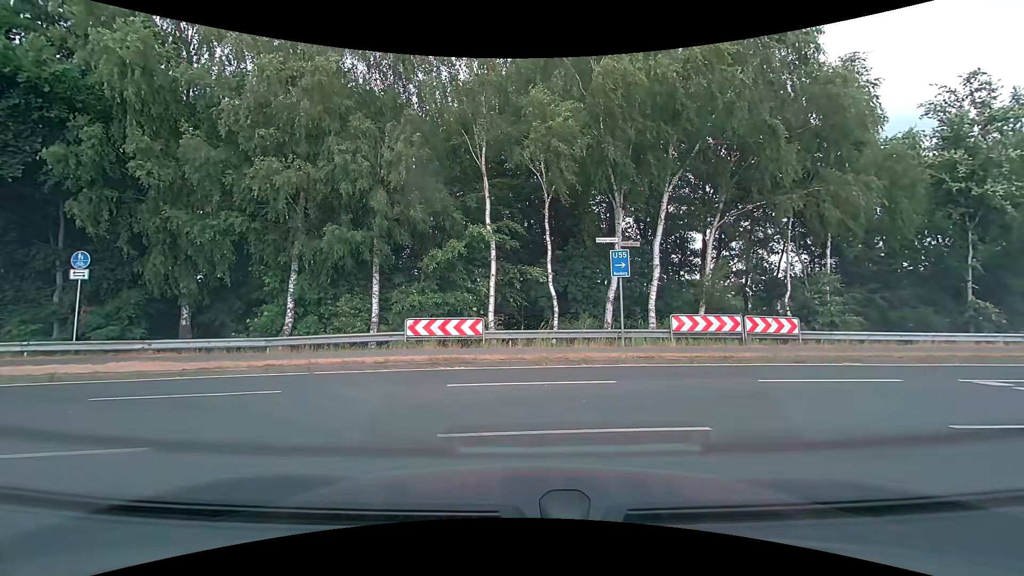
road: secondary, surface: asphalt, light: Day
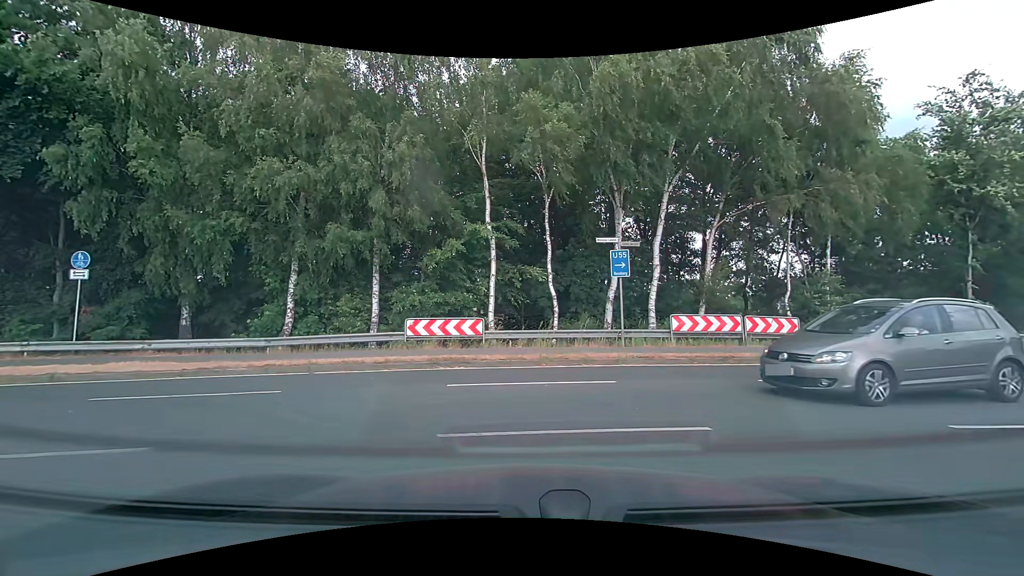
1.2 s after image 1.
(0.0, 0.0) m; 0°
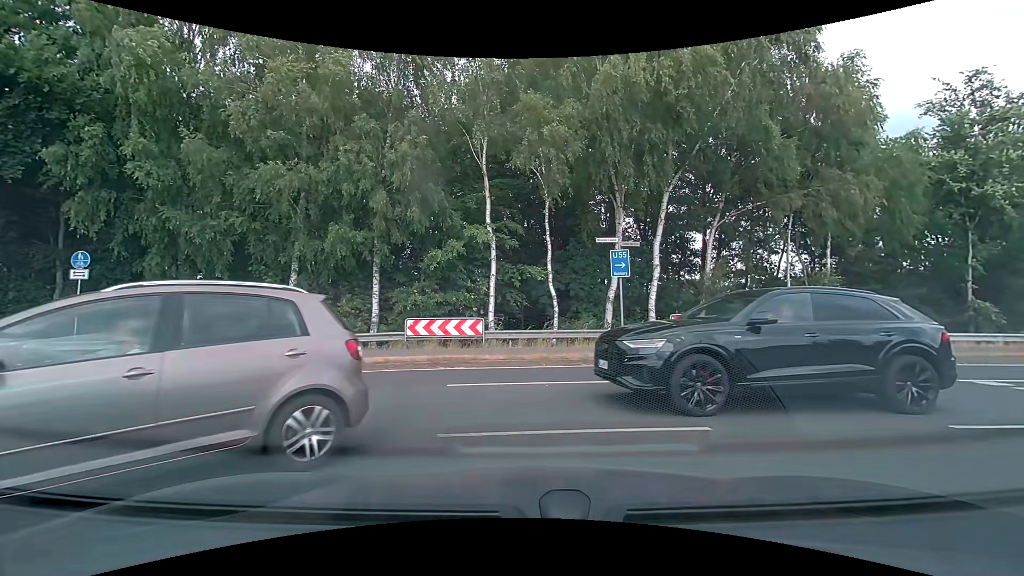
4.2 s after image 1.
(0.0, 0.0) m; 0°
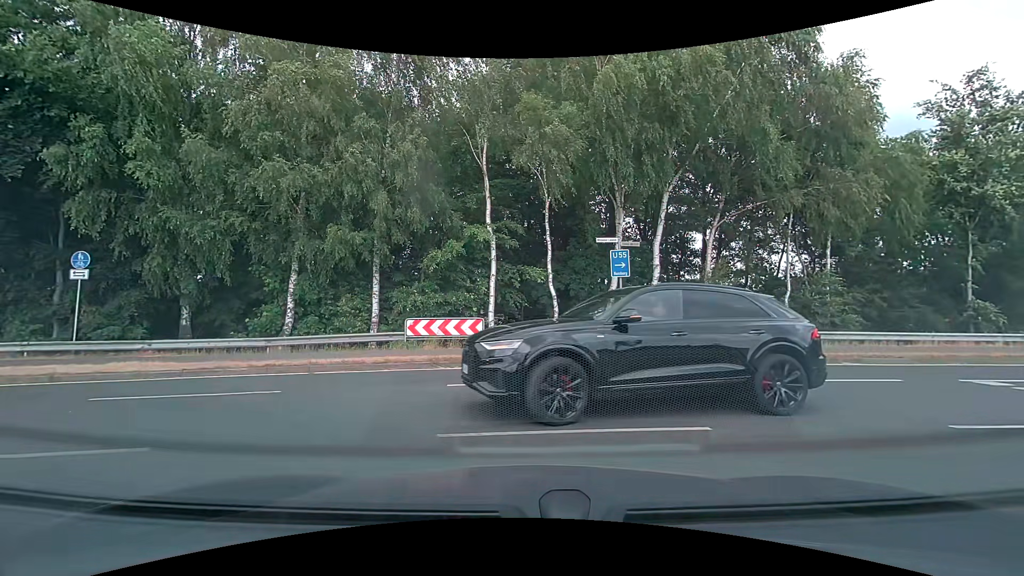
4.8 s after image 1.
(0.0, 0.0) m; 0°
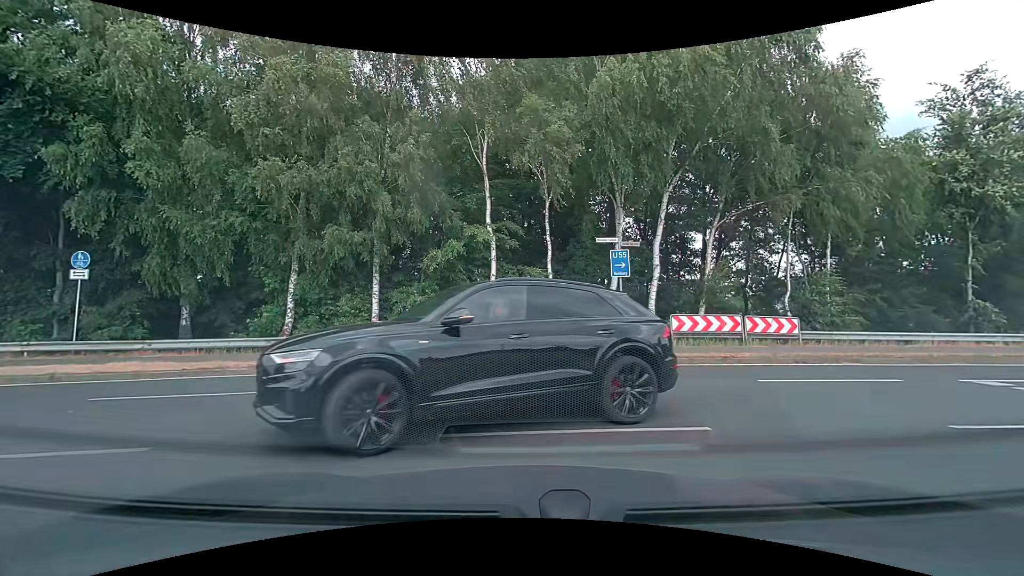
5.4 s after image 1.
(0.0, 0.0) m; 0°
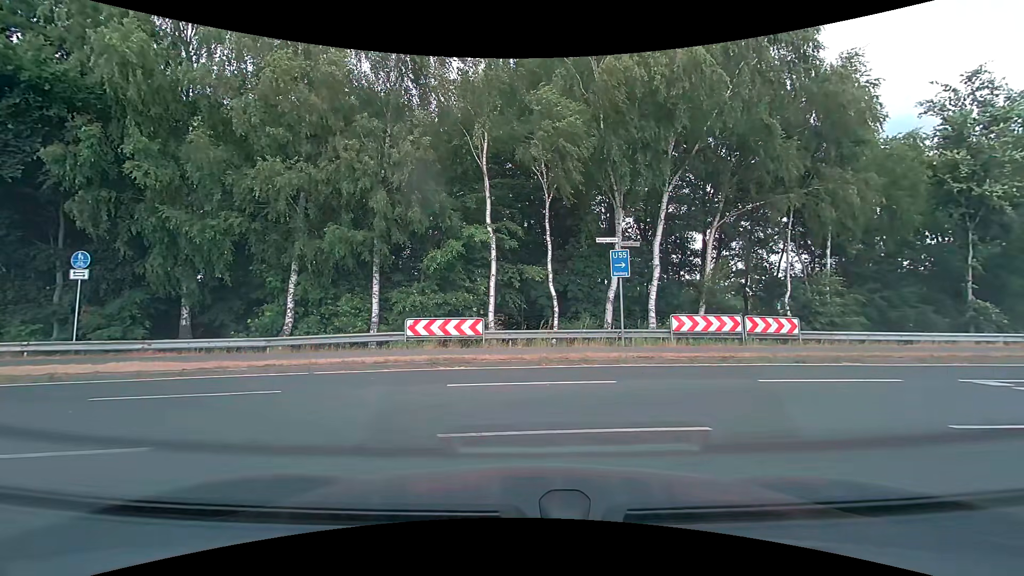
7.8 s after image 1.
(0.0, 0.0) m; 0°
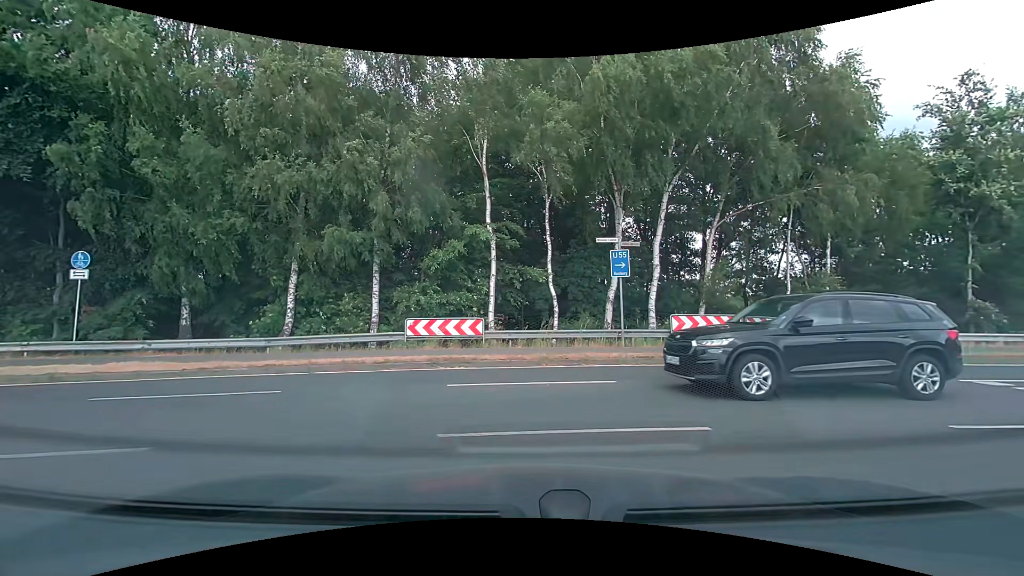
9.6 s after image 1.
(0.0, 0.0) m; 0°
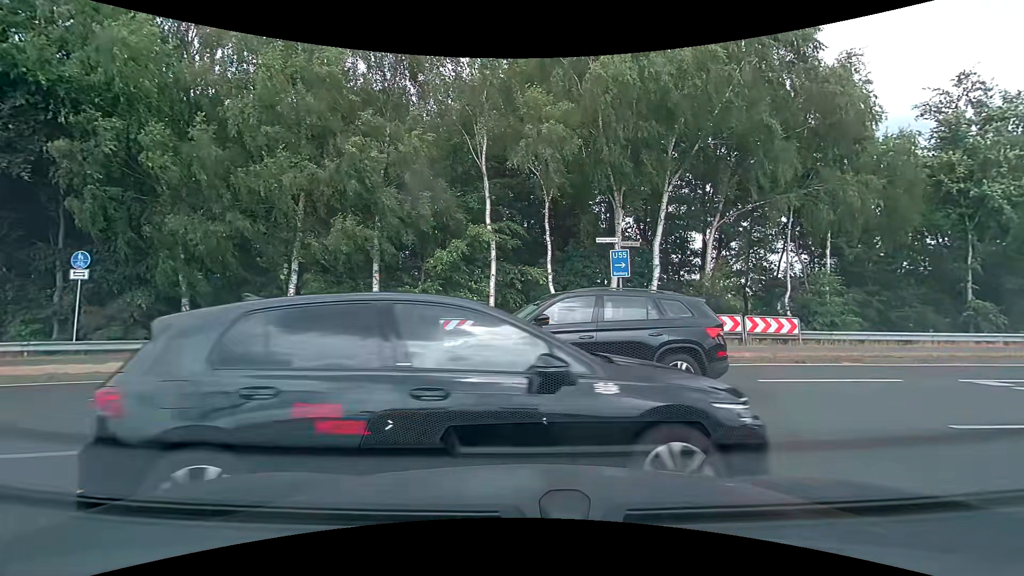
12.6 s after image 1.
(0.0, 0.0) m; 0°
